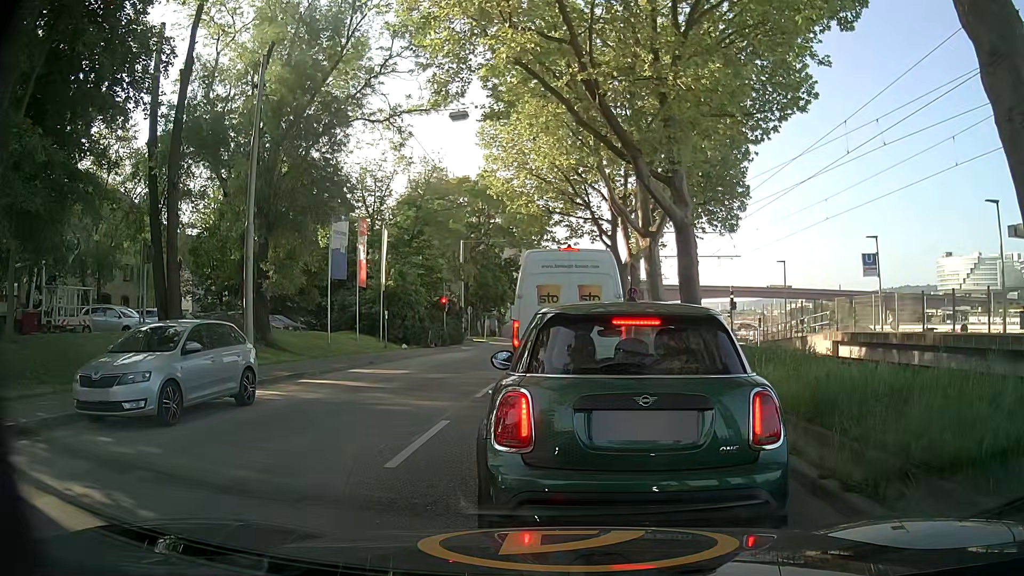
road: secondary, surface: asphalt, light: Day
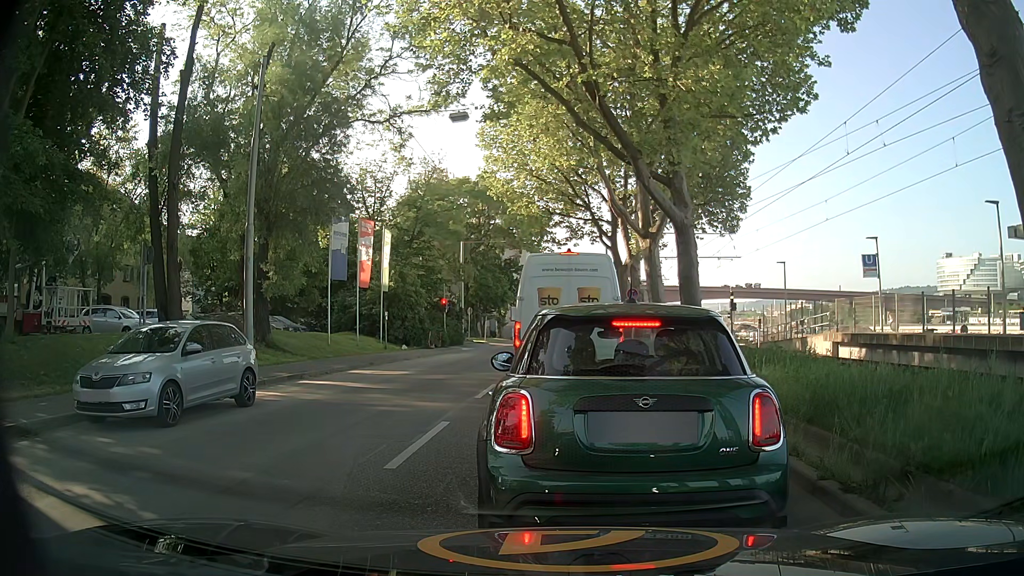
(0.0, +0.1) m; 0°
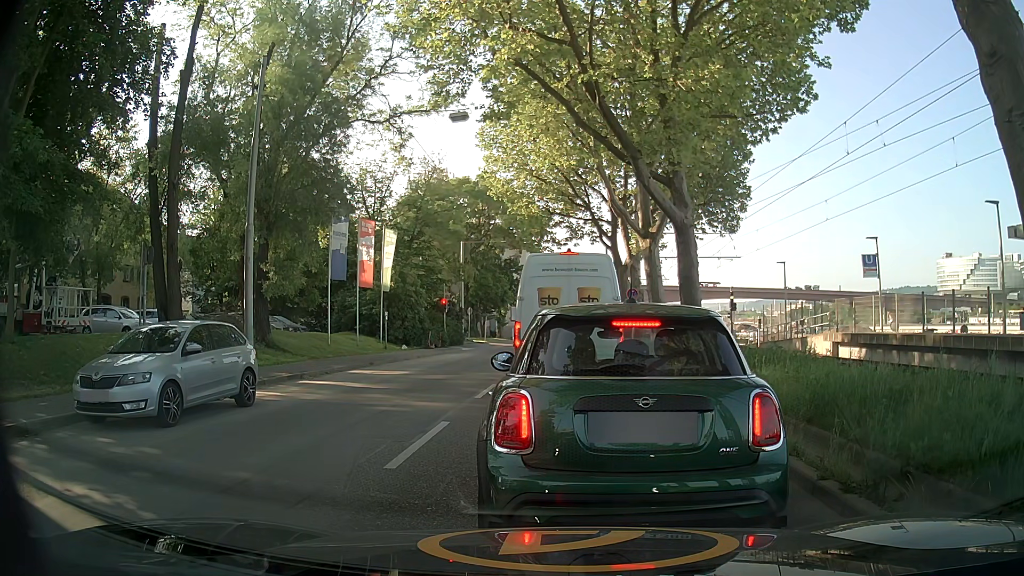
(0.0, 0.0) m; 0°
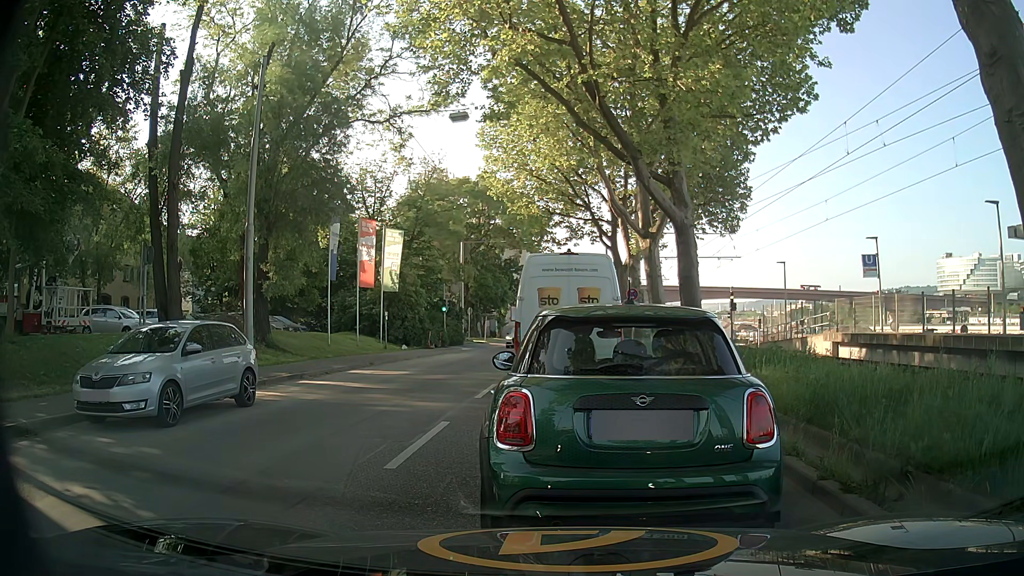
(0.0, 0.0) m; 0°
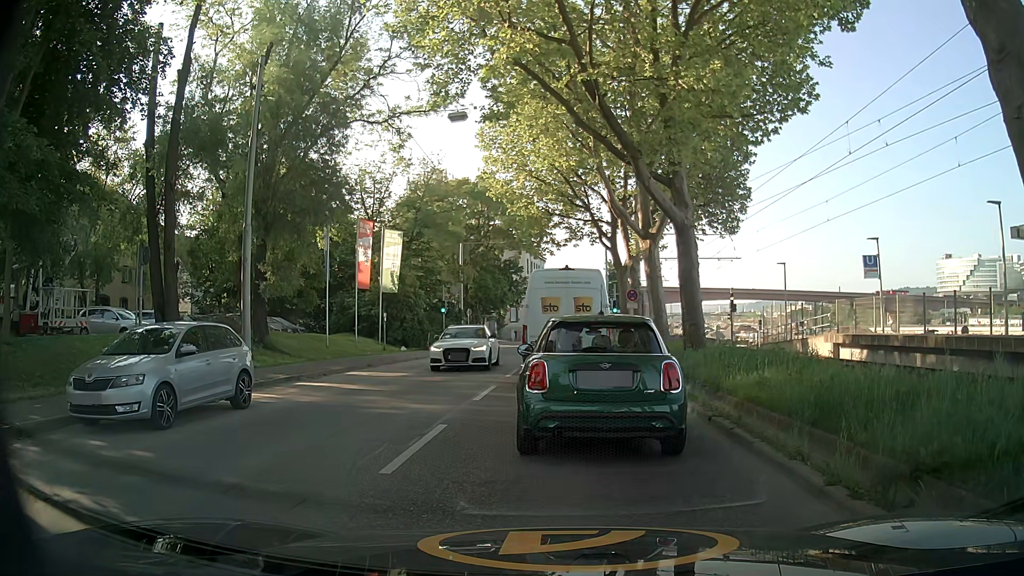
(0.0, +0.1) m; 0°
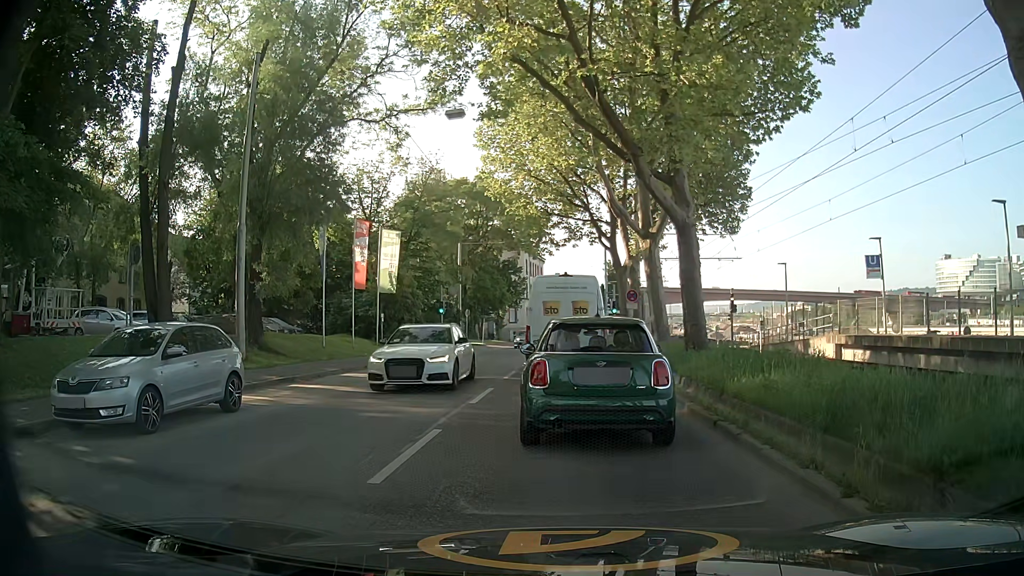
(0.0, +0.4) m; 0°
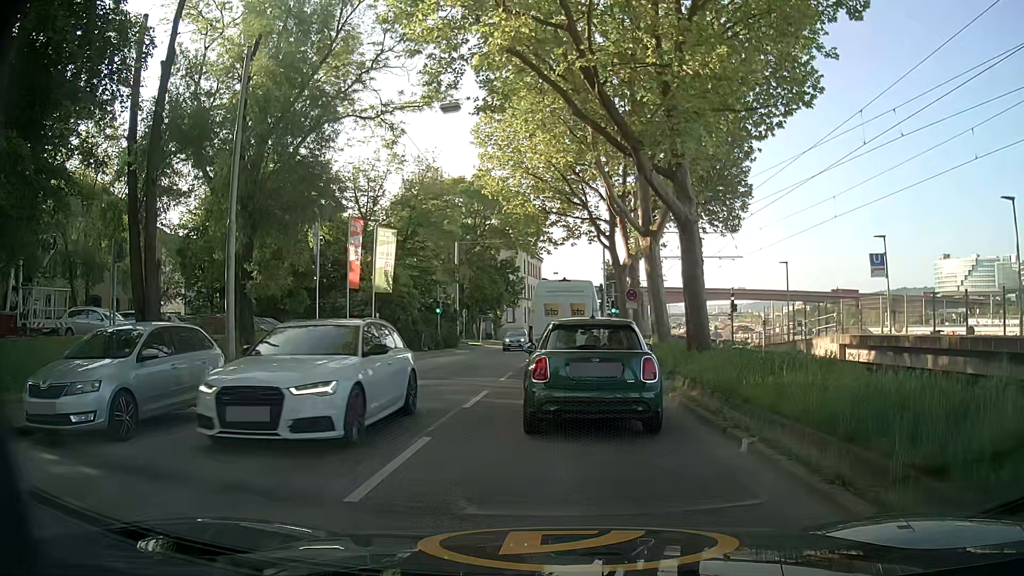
(0.0, +0.6) m; 0°
